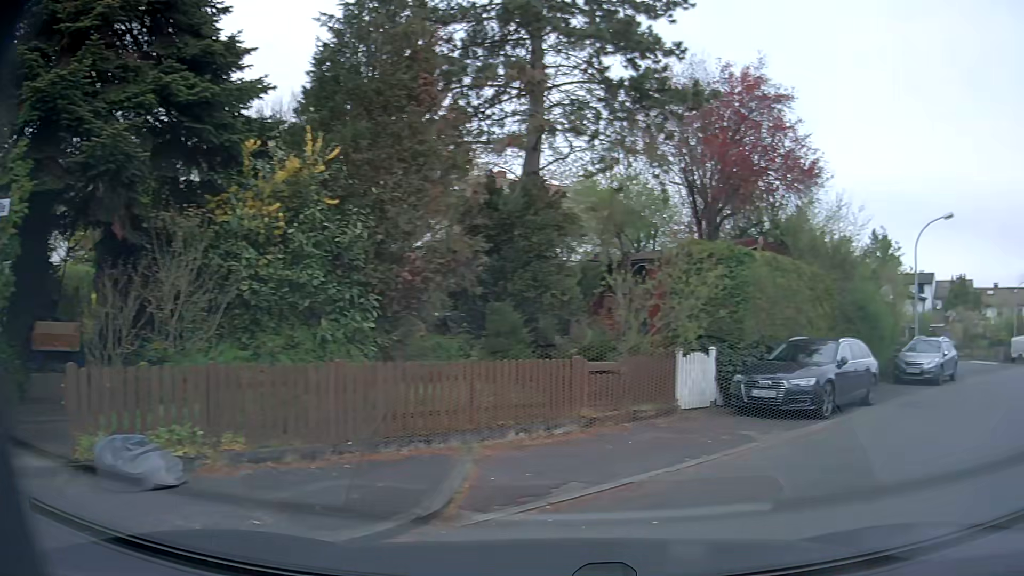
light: Day
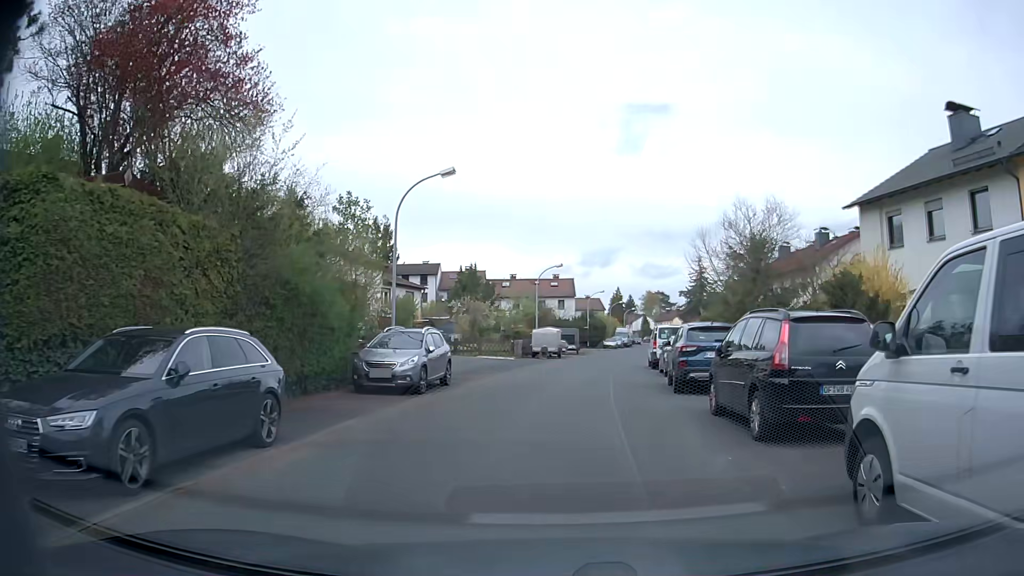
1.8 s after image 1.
(+3.1, +6.0) m; +43°
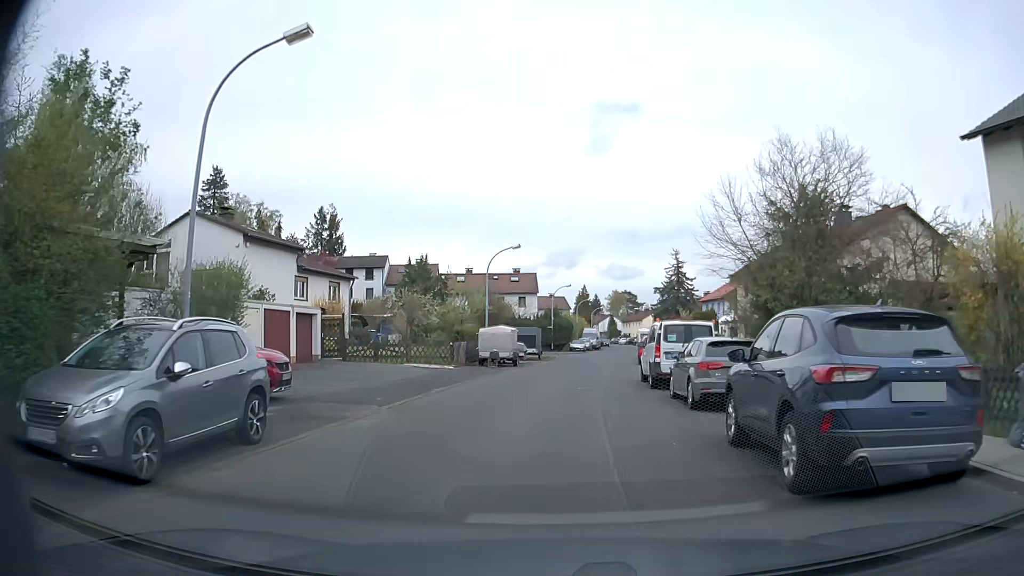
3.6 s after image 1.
(+0.3, +10.5) m; +2°
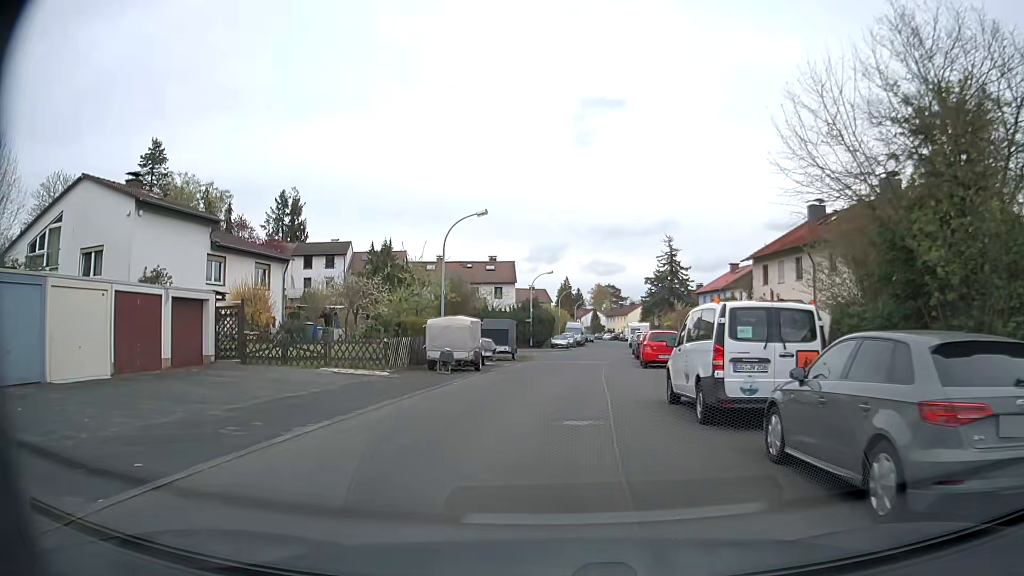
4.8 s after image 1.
(+0.2, +8.8) m; +2°
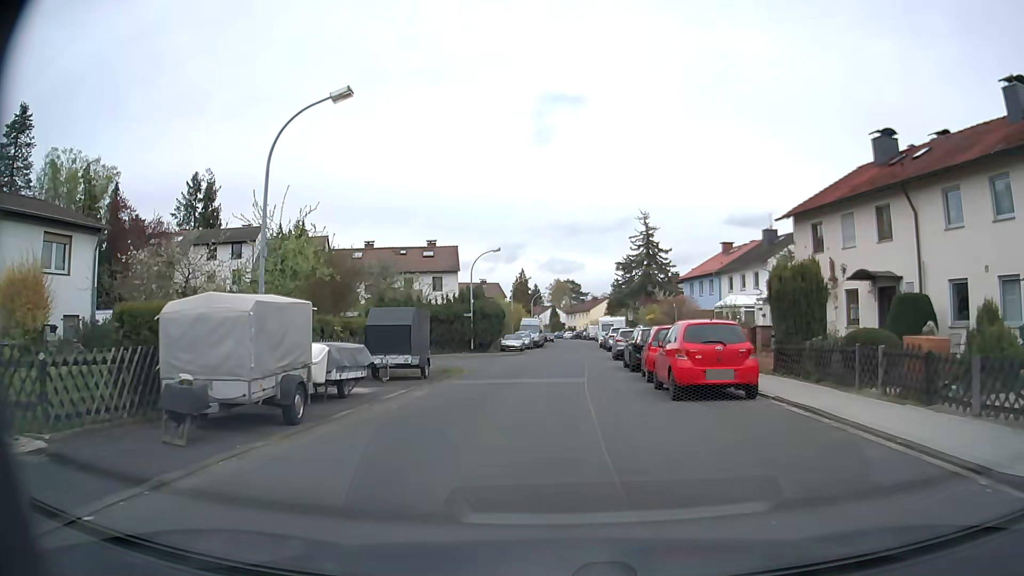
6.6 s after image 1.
(+0.5, +14.3) m; +4°
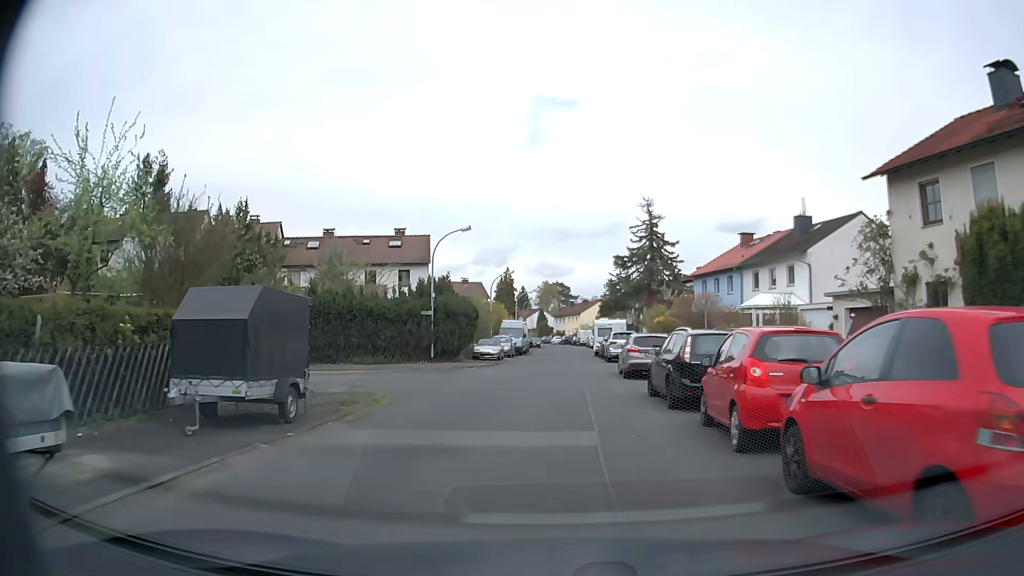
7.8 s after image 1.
(+0.1, +9.7) m; +1°
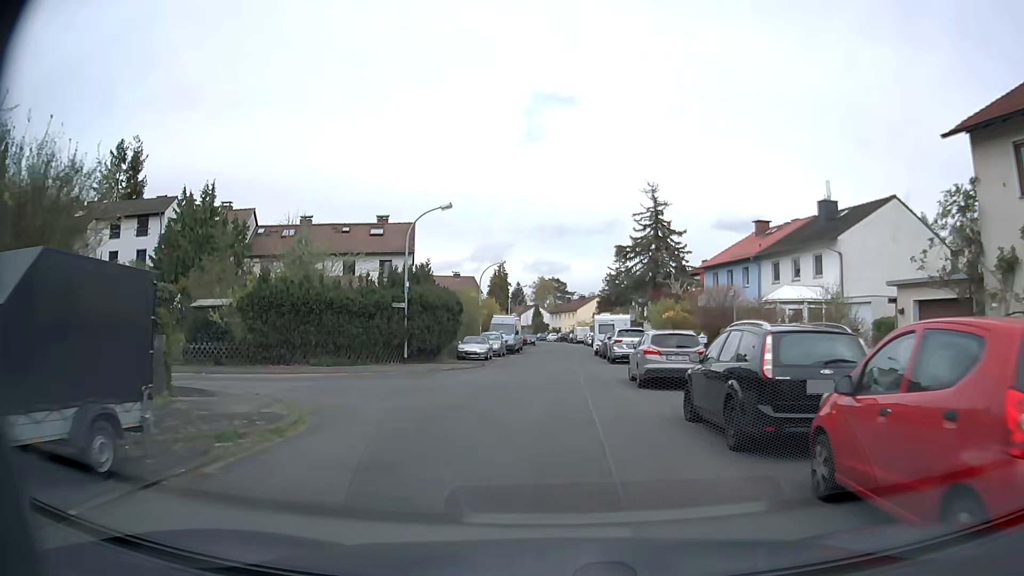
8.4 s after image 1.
(0.0, +4.8) m; +1°
